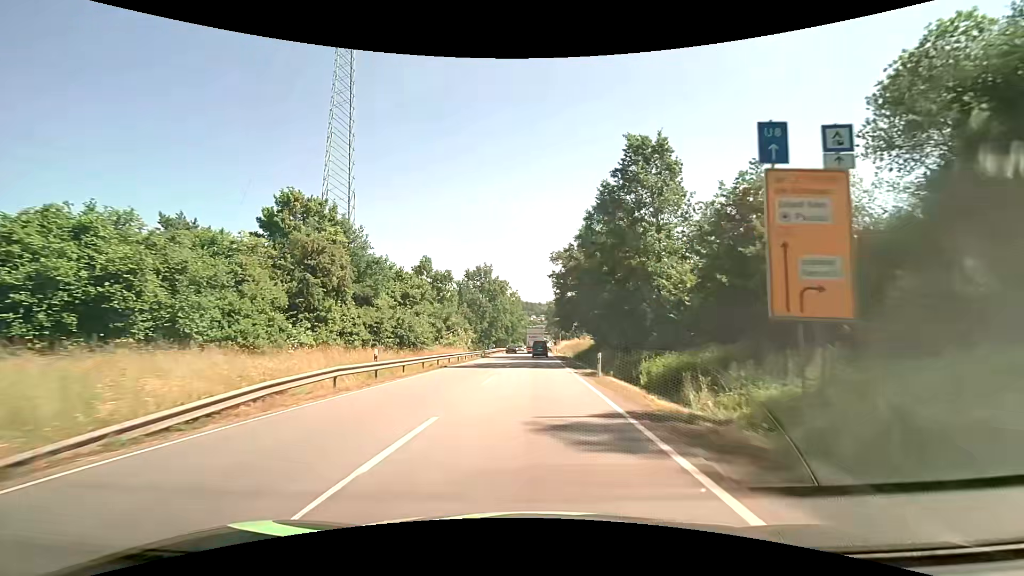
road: primary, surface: asphalt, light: Day
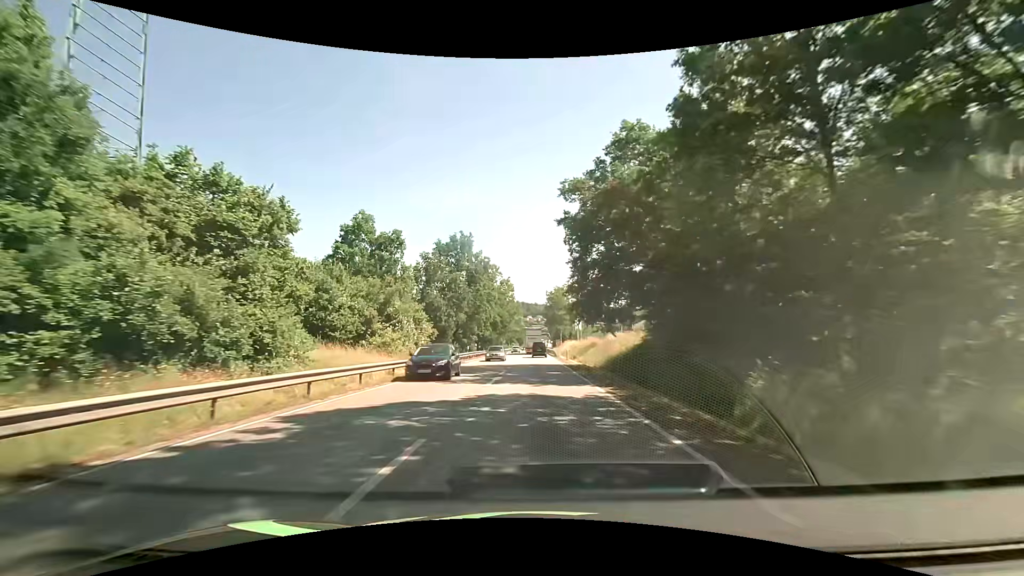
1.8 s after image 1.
(0.0, +26.2) m; 0°
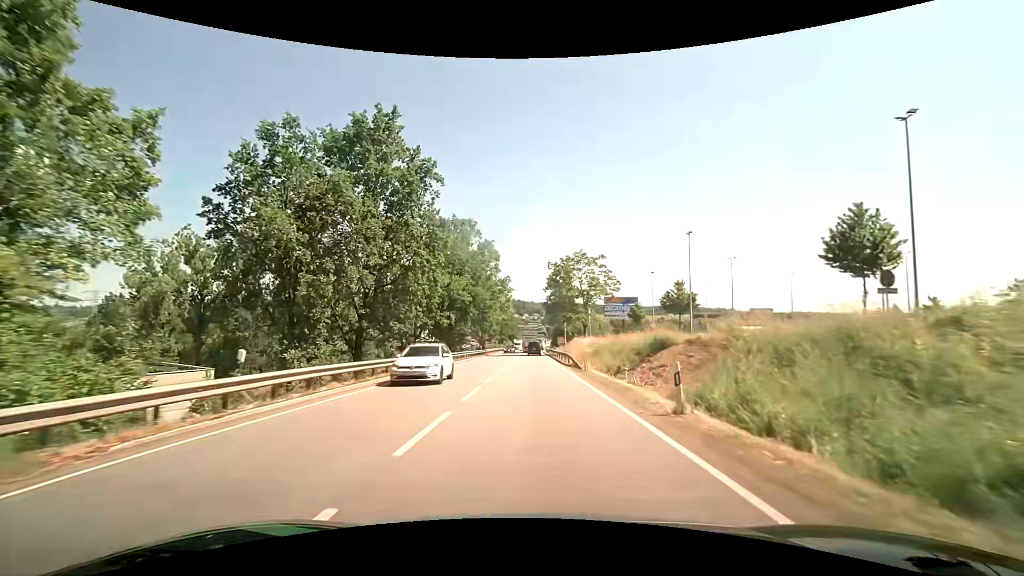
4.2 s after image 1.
(+0.2, +35.0) m; +1°
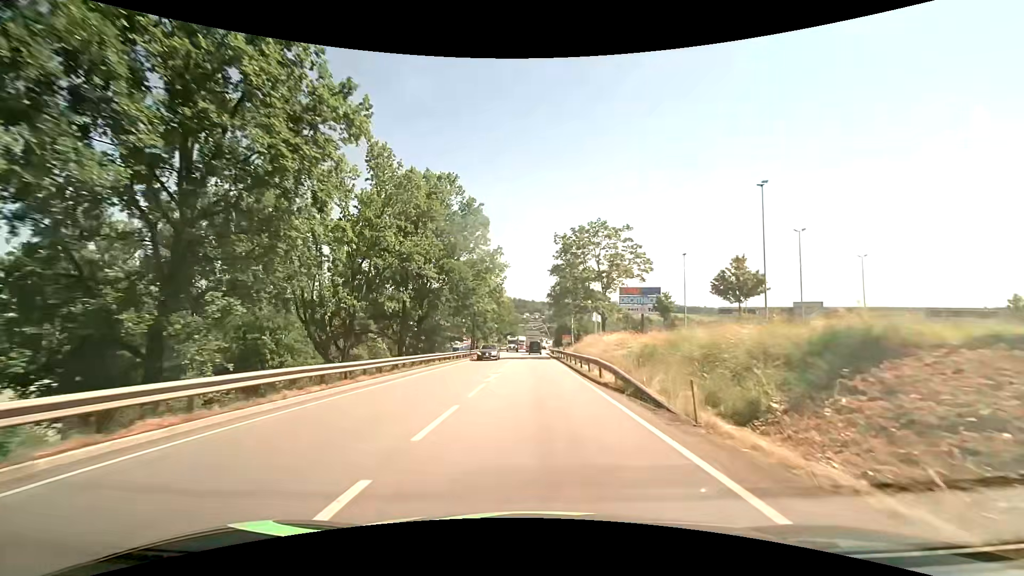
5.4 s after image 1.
(-0.1, +17.1) m; 0°
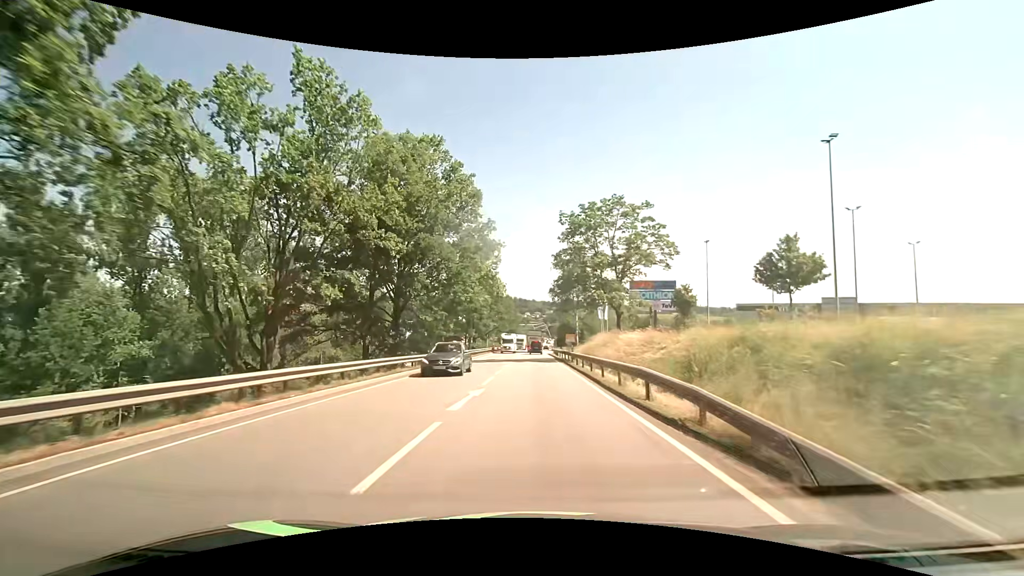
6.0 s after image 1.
(0.0, +8.4) m; 0°
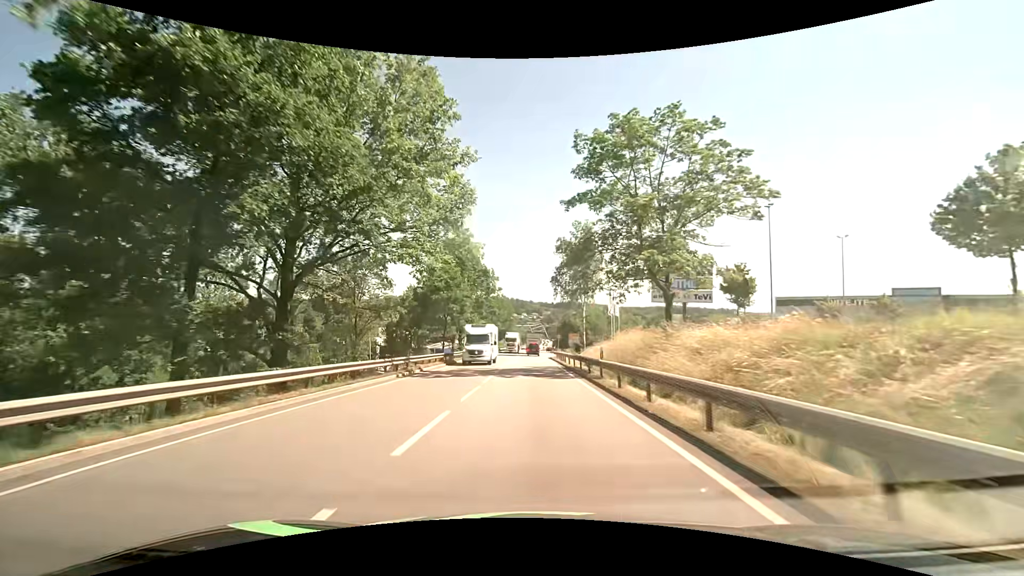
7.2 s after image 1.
(0.0, +16.5) m; 0°
(0, +10) (0, +20) (0, +30) (0, +40) (0, +50) (0, +60) (+1, +70) (+2, +80) (+3, +90) (+3, +100) m
